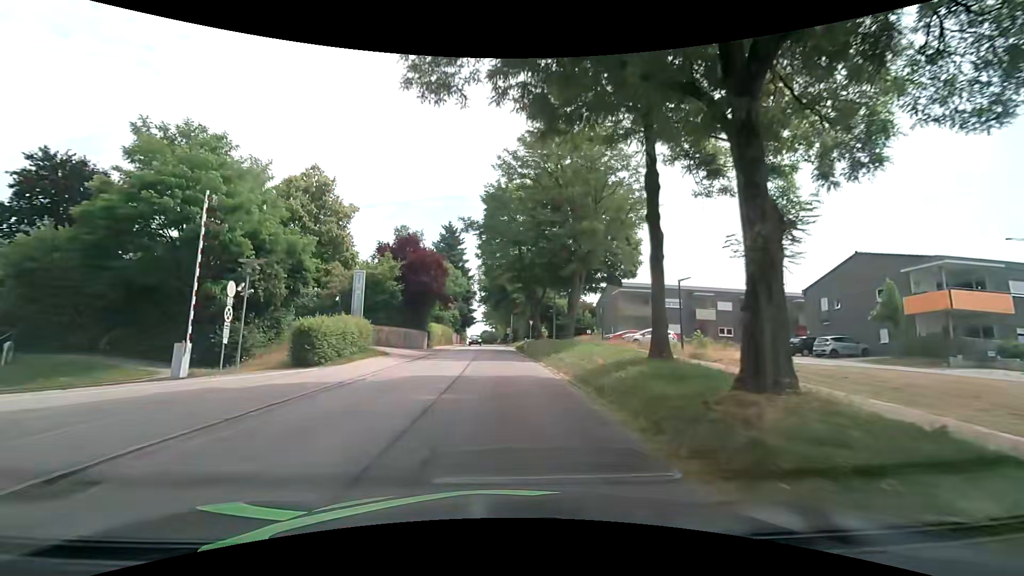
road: secondary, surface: asphalt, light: Day
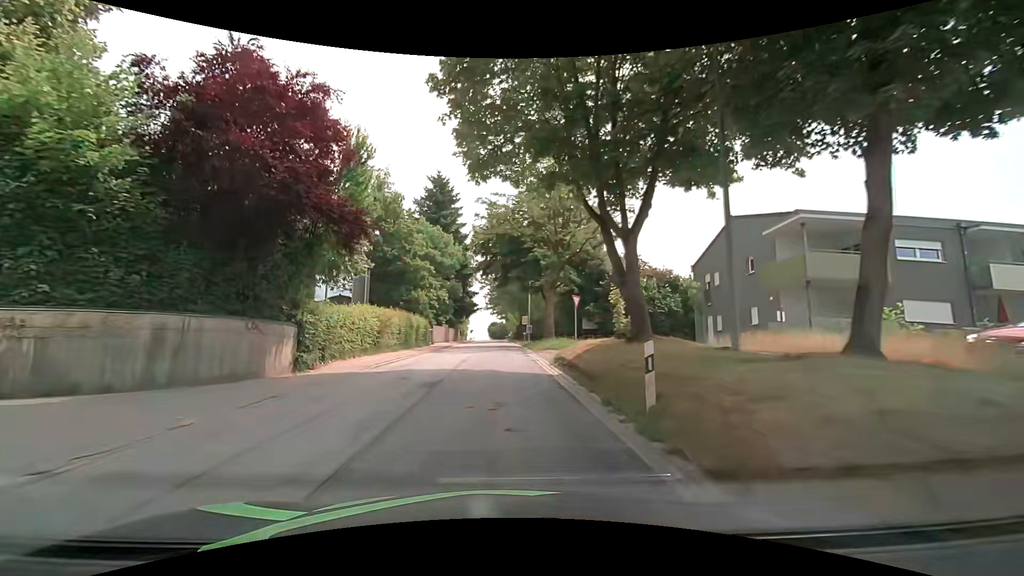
(-0.4, +32.7) m; -2°
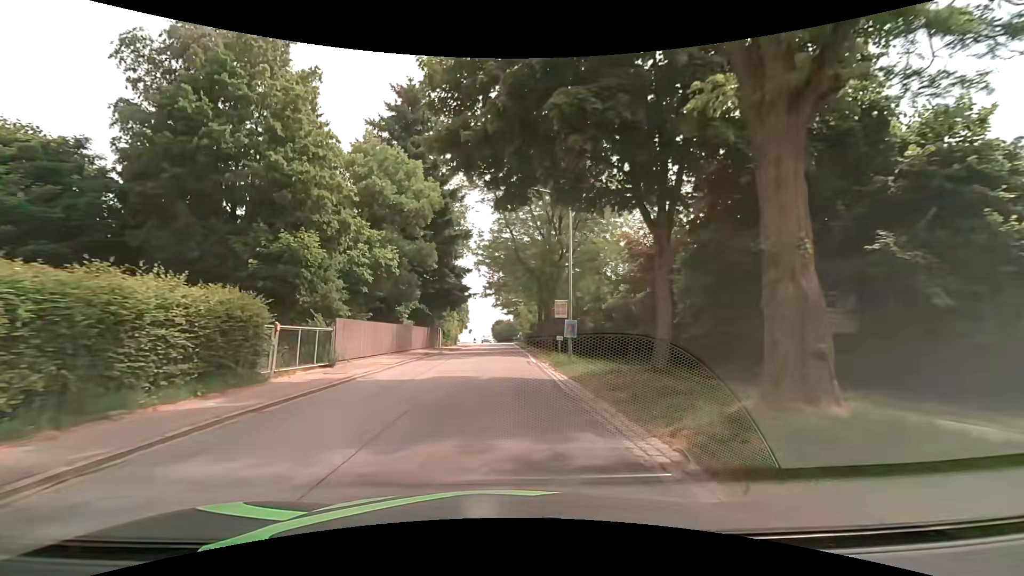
(+0.1, +30.9) m; 0°
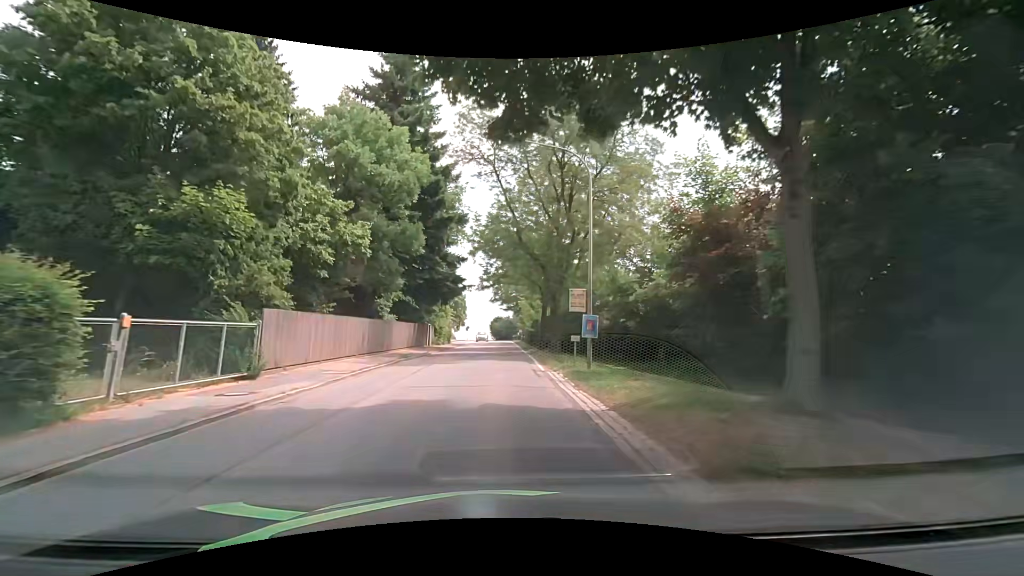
(0.0, +6.0) m; 0°
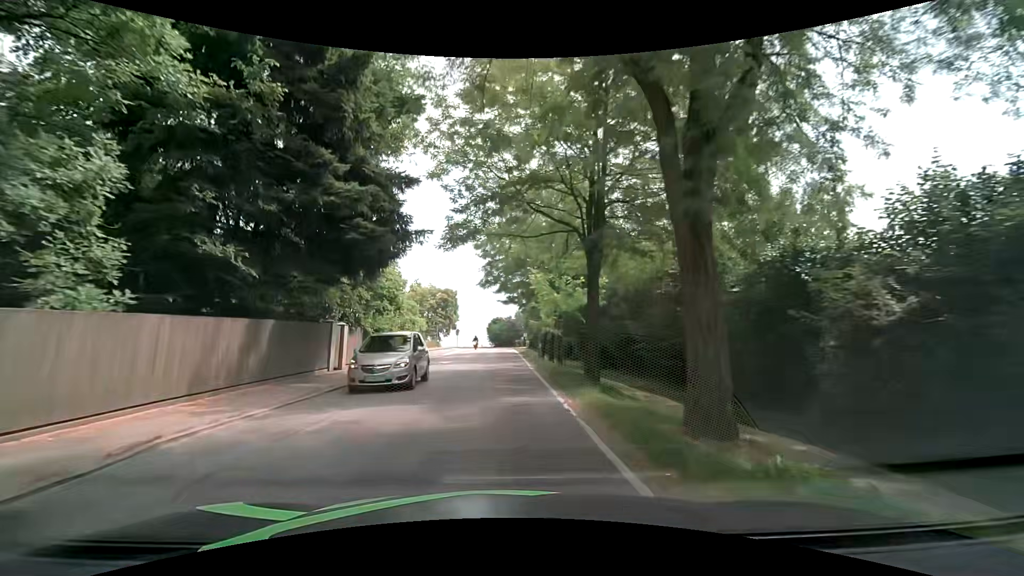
(0.0, +24.1) m; 0°
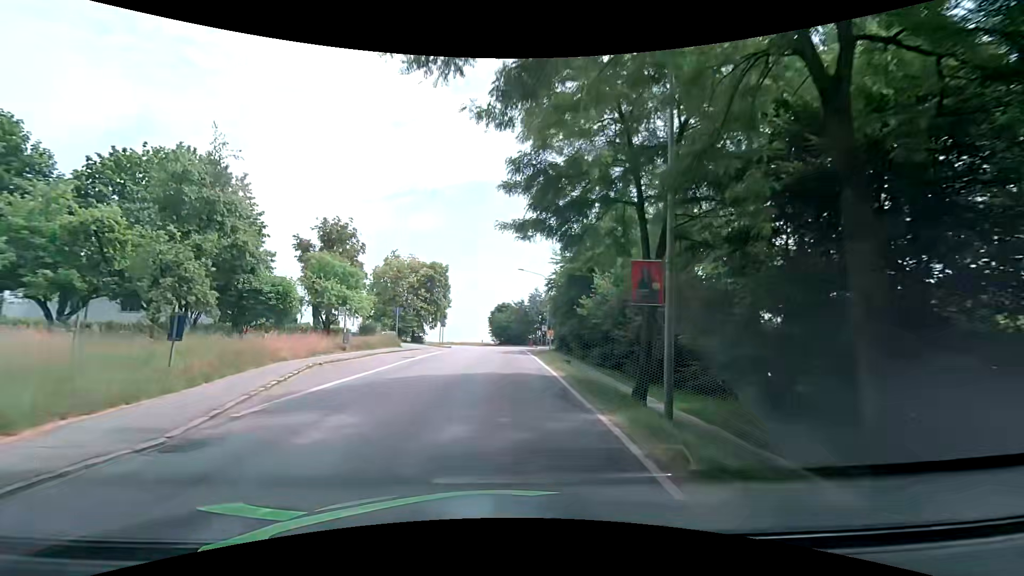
(-0.5, +29.8) m; -1°
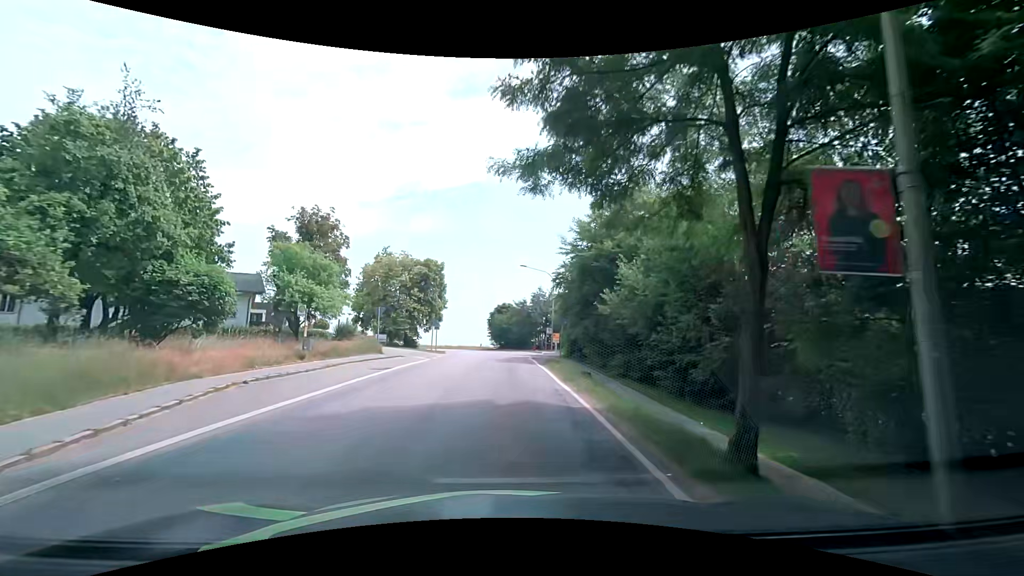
(0.0, +5.9) m; -1°
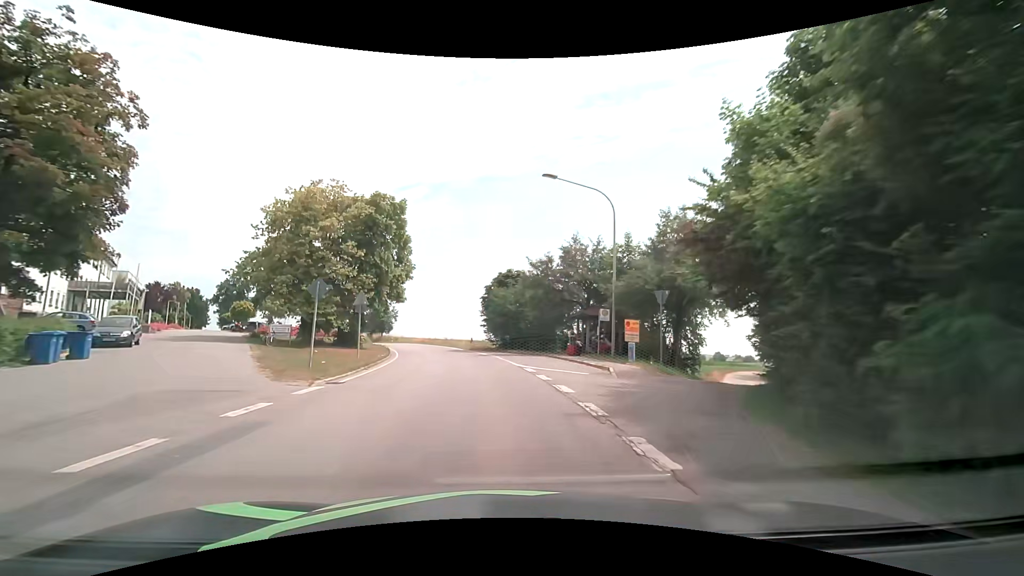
(+0.4, +29.3) m; 0°
(0, +10) (-1, +20) (-2, +30) (-4, +40) (-7, +49) (-9, +59) (-12, +69) (-16, +78) (-20, +87) (-25, +96) m
